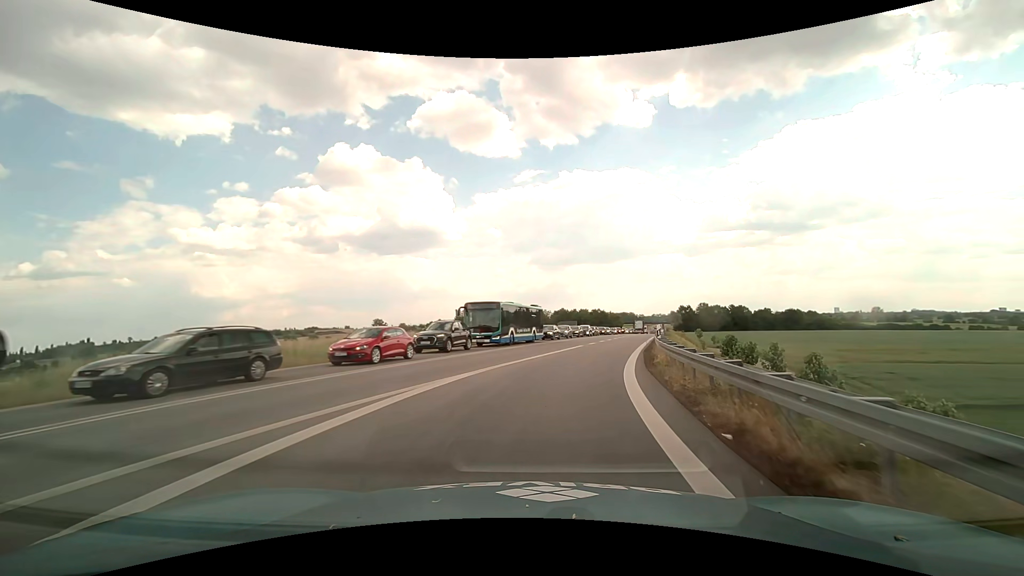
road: motorway_link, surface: asphalt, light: Day
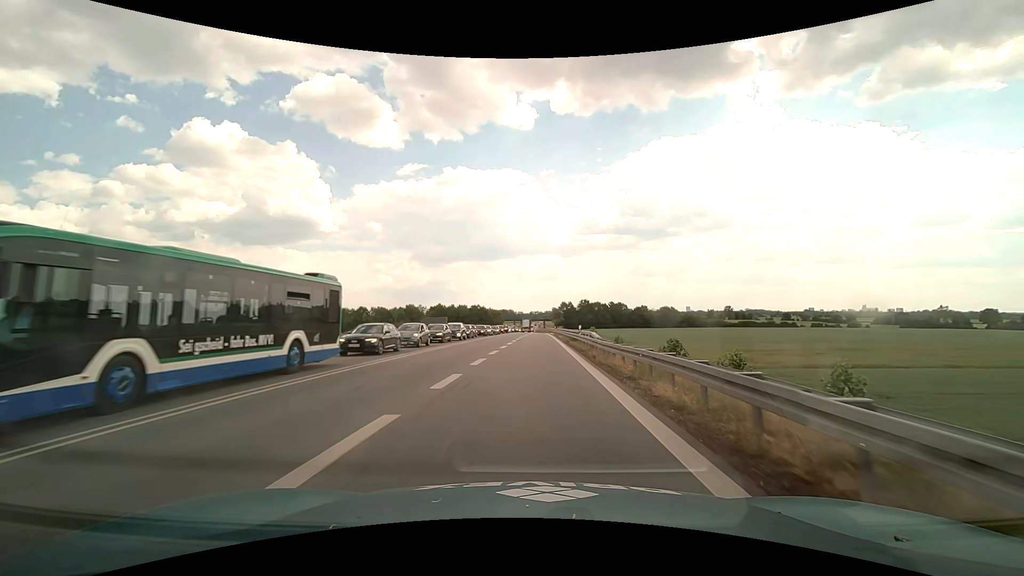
(+3.3, +24.6) m; +14°
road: trunk
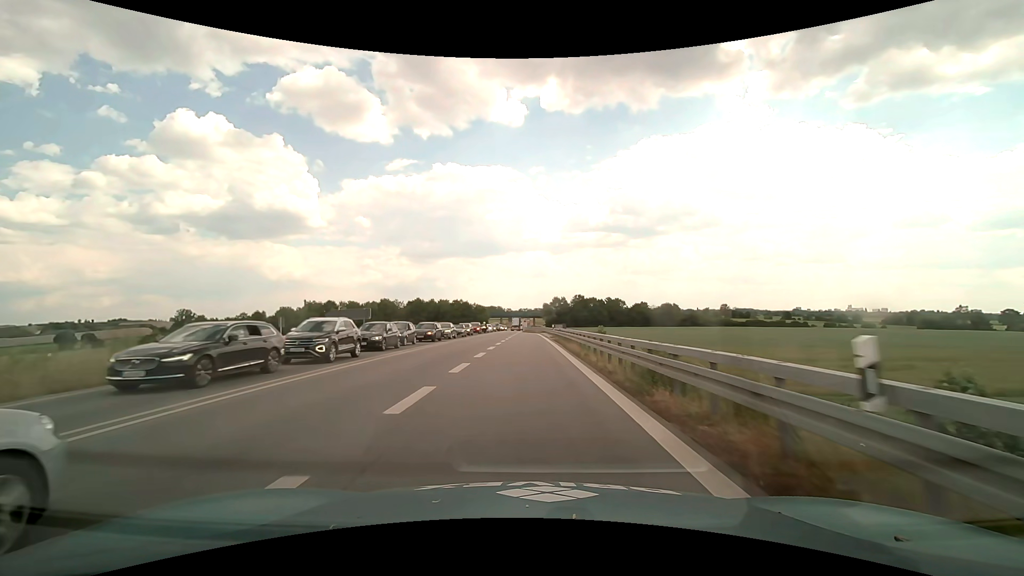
(+0.5, +27.0) m; +1°
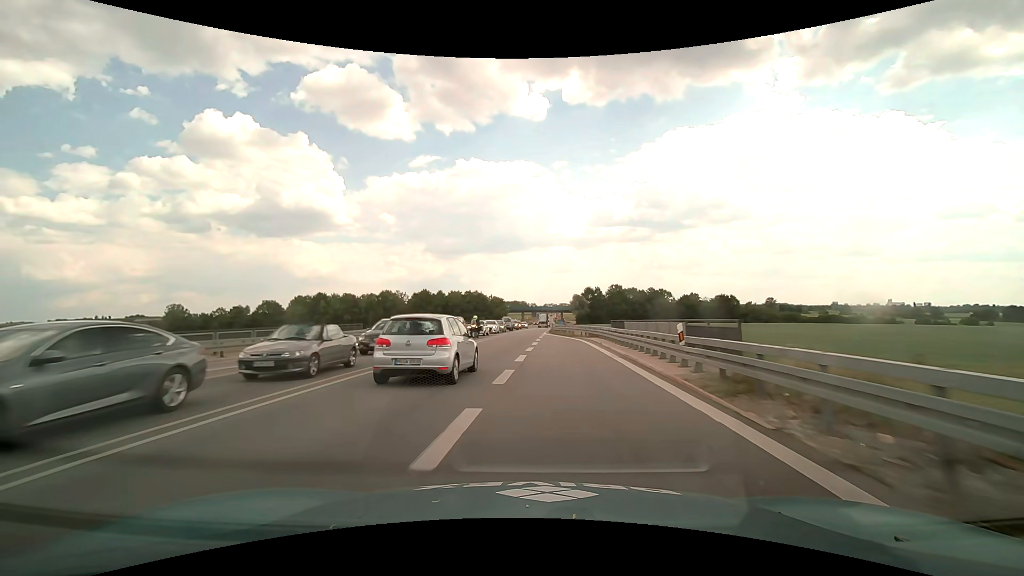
(-0.7, +39.0) m; -3°
(0, +10) (0, +20) (0, +30) (0, +40) (0, +50) (0, +60) (+1, +70) (+1, +80) (+1, +90) (+2, +100) m
